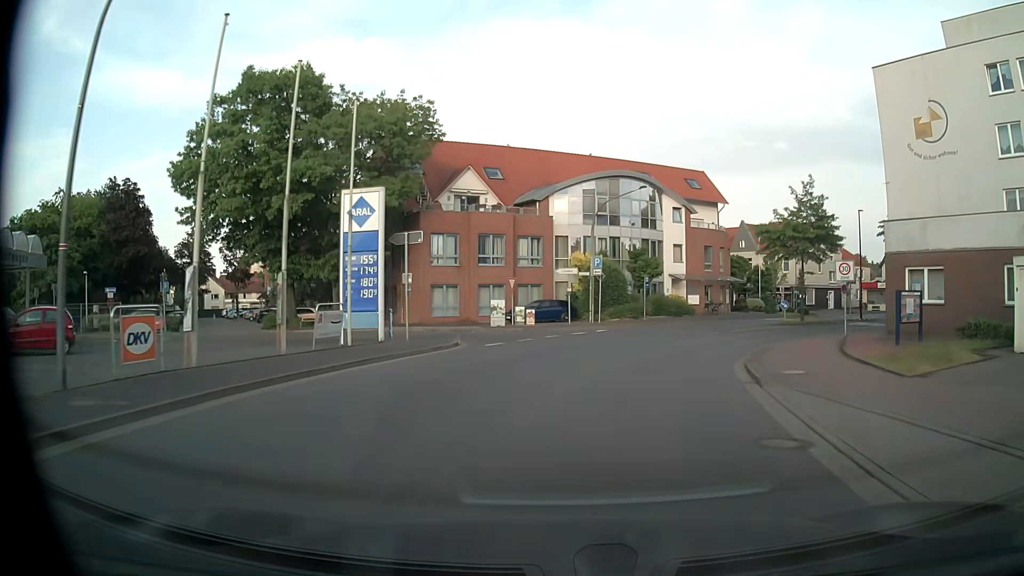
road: tertiary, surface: asphalt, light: Day
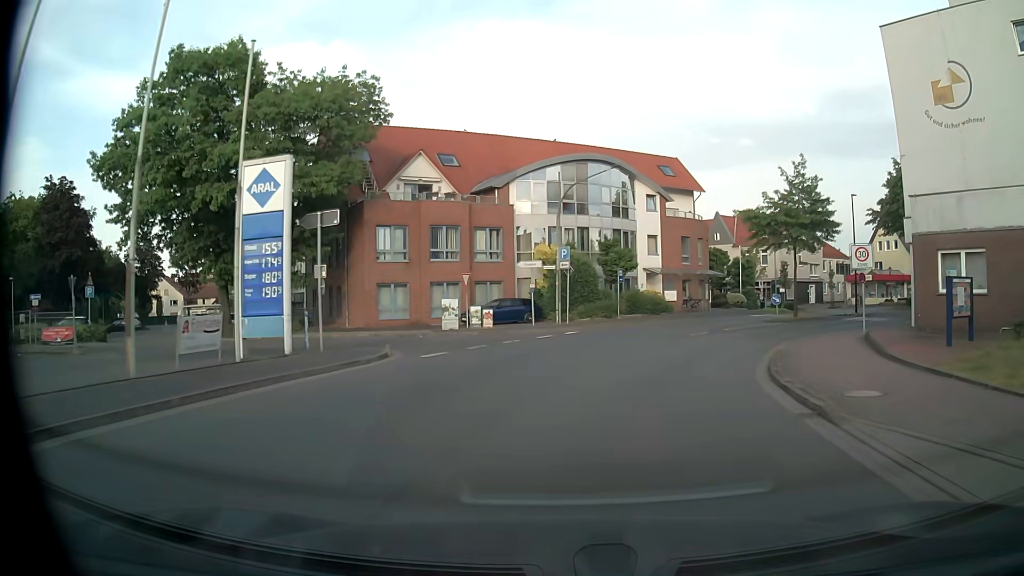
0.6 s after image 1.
(+0.1, +5.1) m; +2°
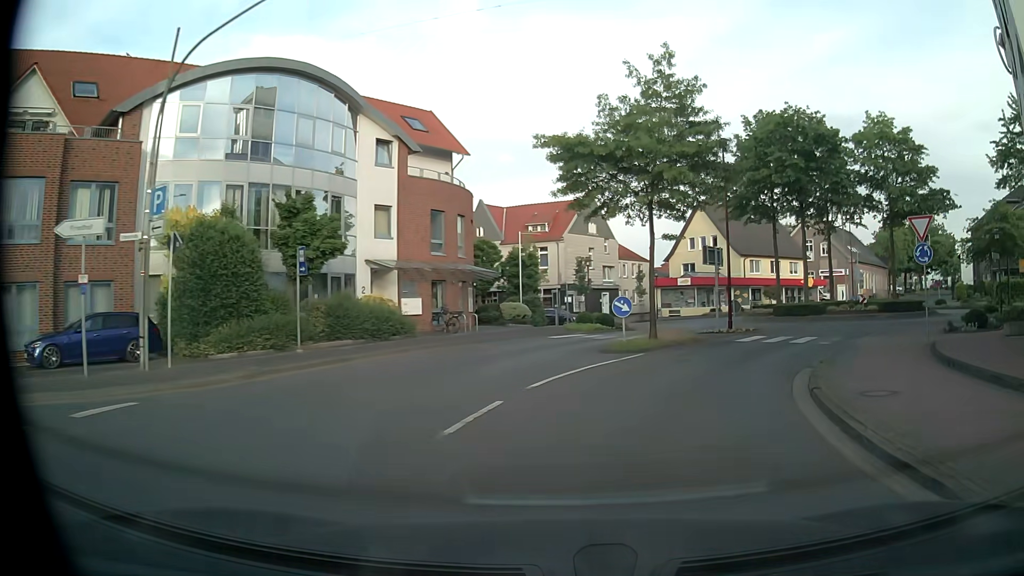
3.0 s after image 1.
(+3.3, +19.6) m; +21°
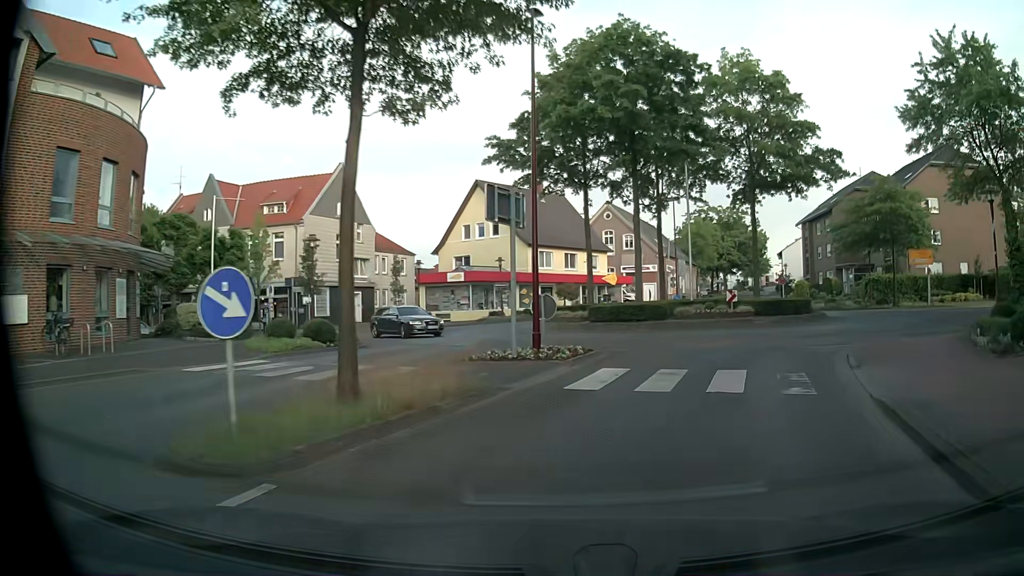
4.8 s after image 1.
(+2.1, +13.5) m; +19°
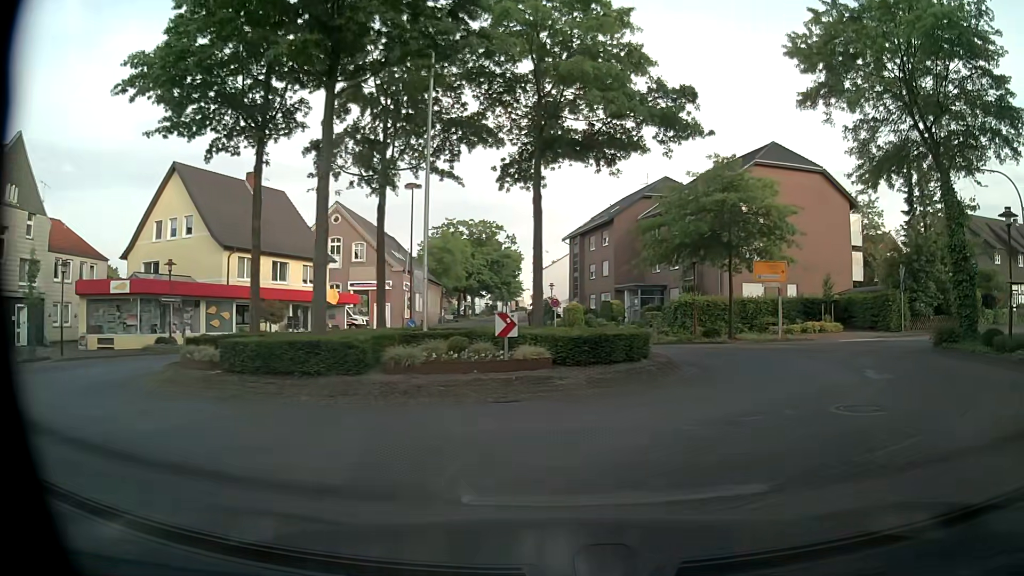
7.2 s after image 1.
(+2.3, +13.5) m; +21°
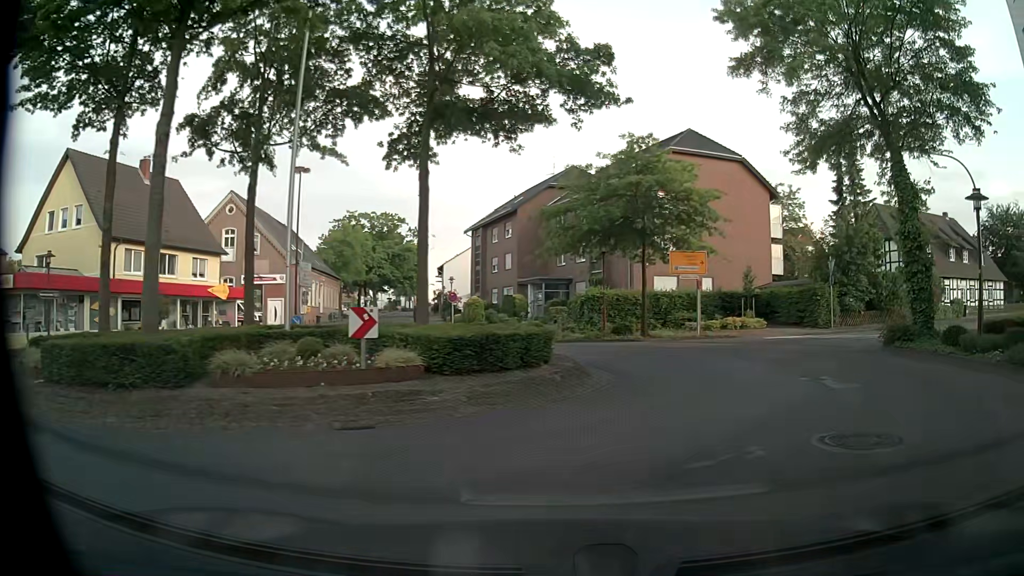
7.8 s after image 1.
(+0.1, +3.0) m; +8°
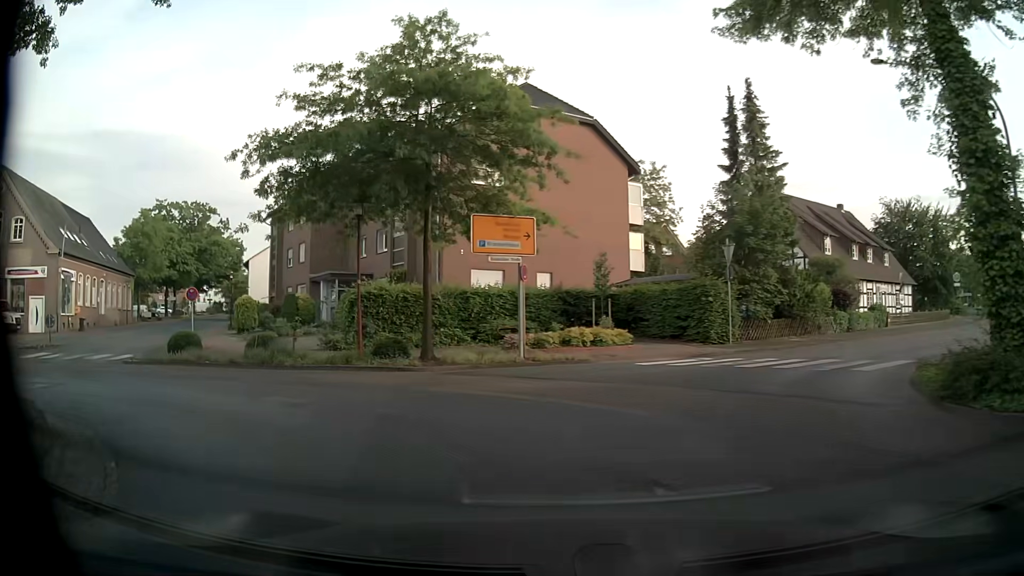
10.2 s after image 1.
(+2.5, +11.9) m; +14°
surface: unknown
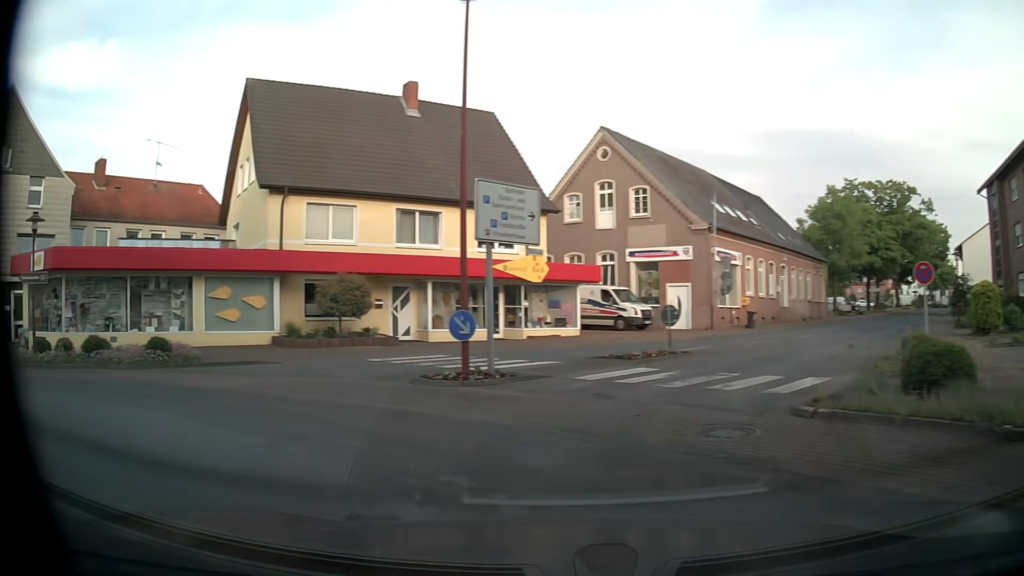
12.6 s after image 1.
(-5.4, +10.3) m; -62°
